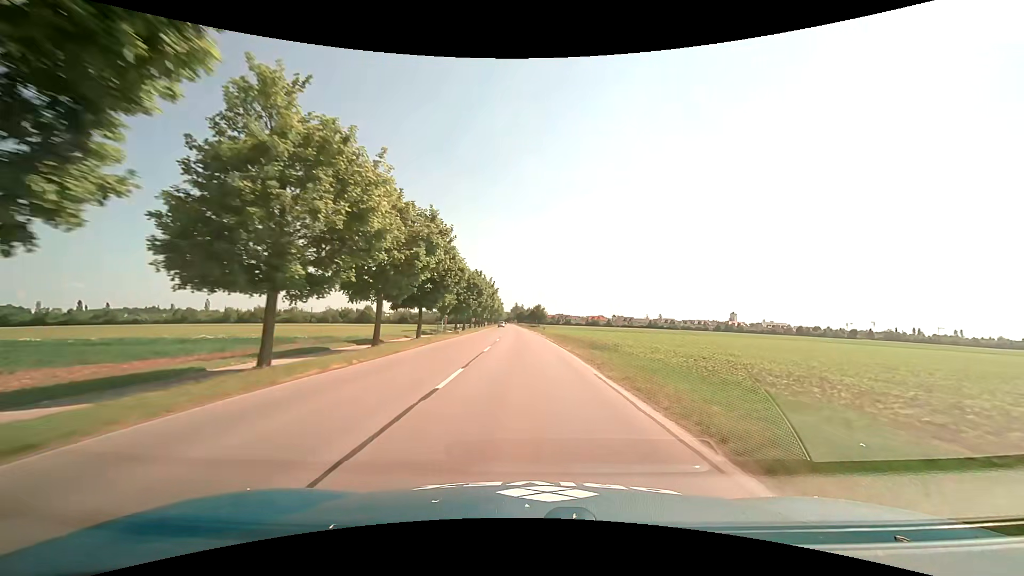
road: tertiary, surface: asphalt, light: Day
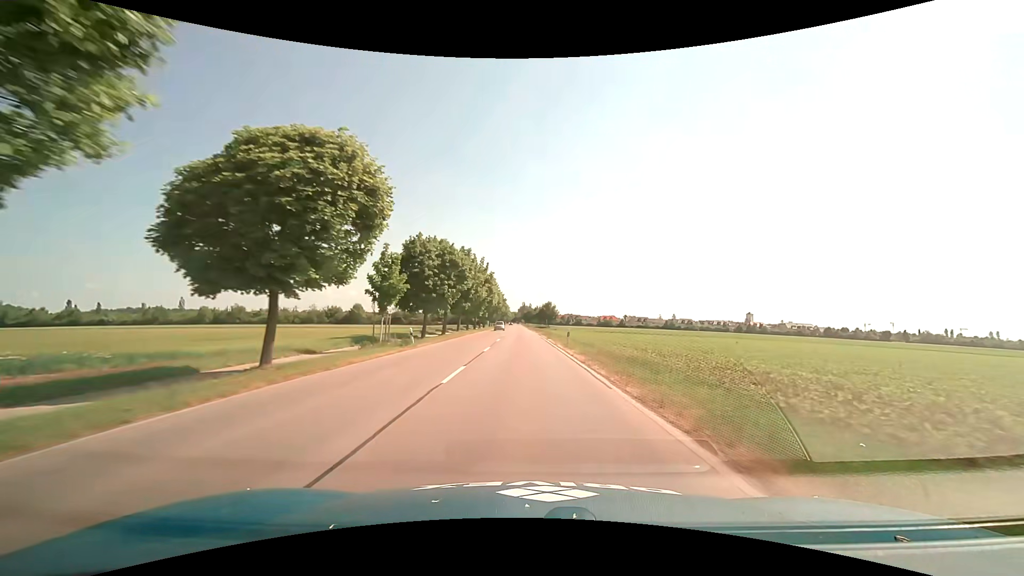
(-0.1, +23.8) m; -1°
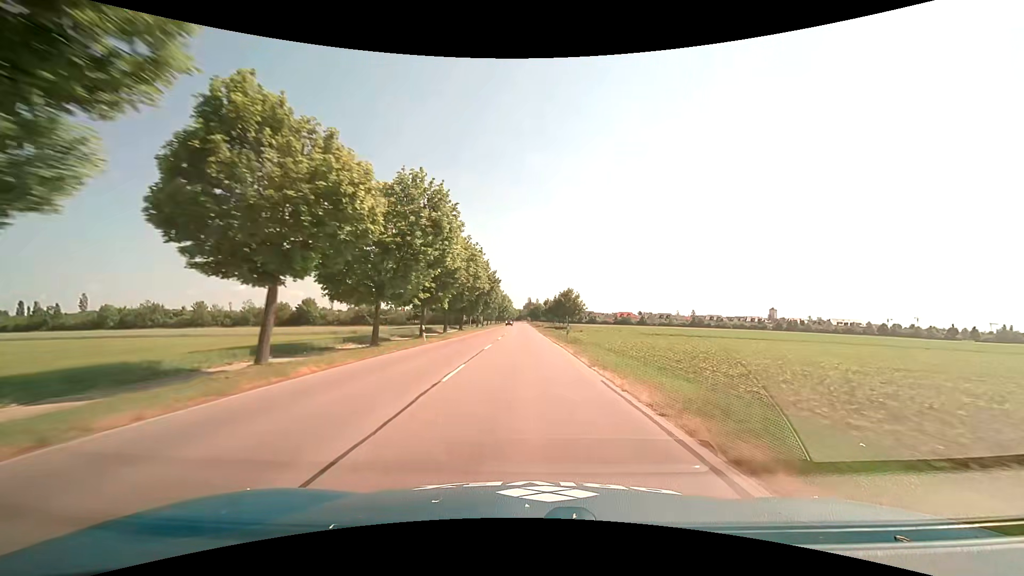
(-0.9, +49.5) m; 0°
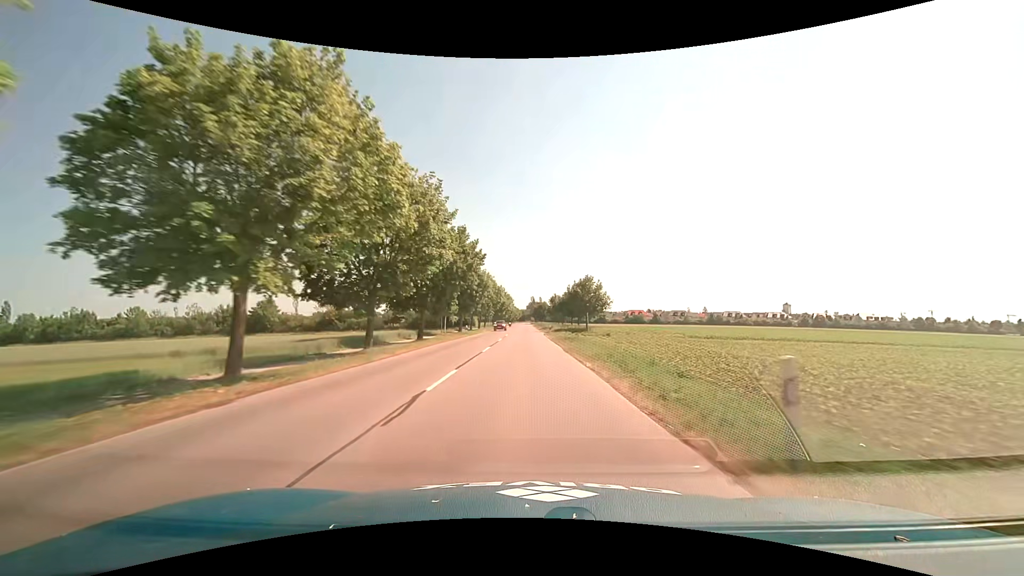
(-0.2, +25.7) m; 0°
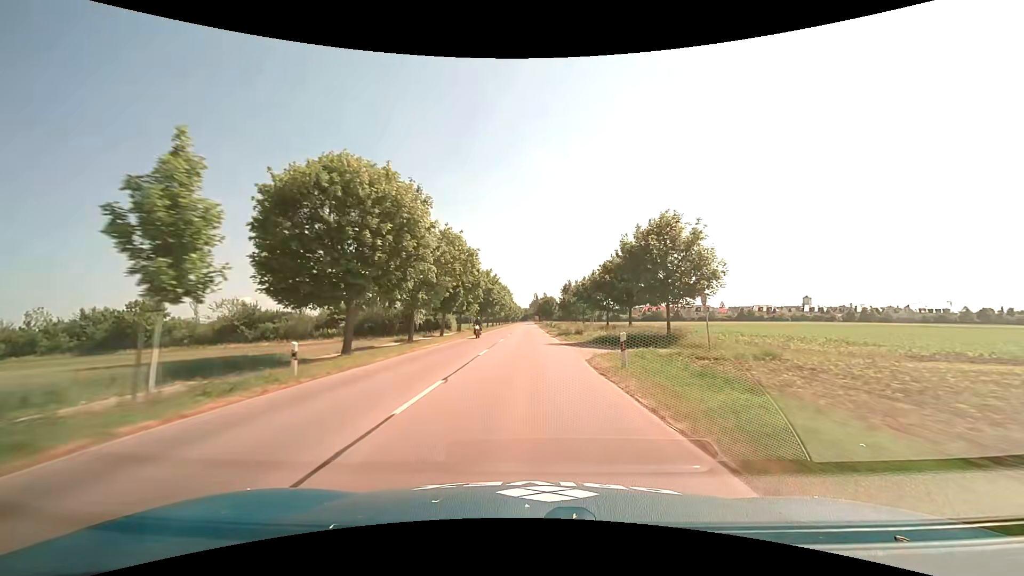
(-0.3, +39.5) m; 0°
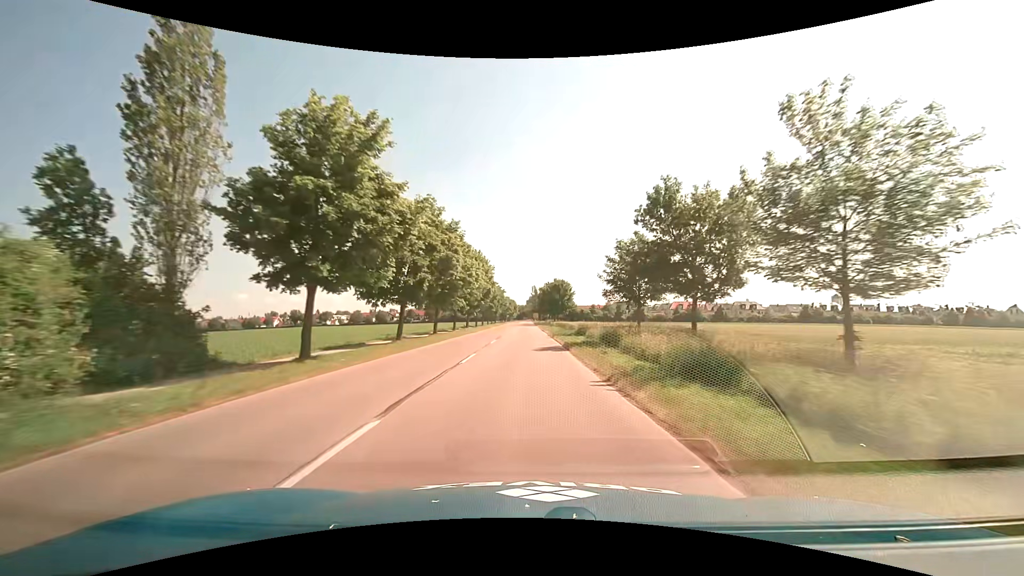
(-0.2, +65.8) m; 0°
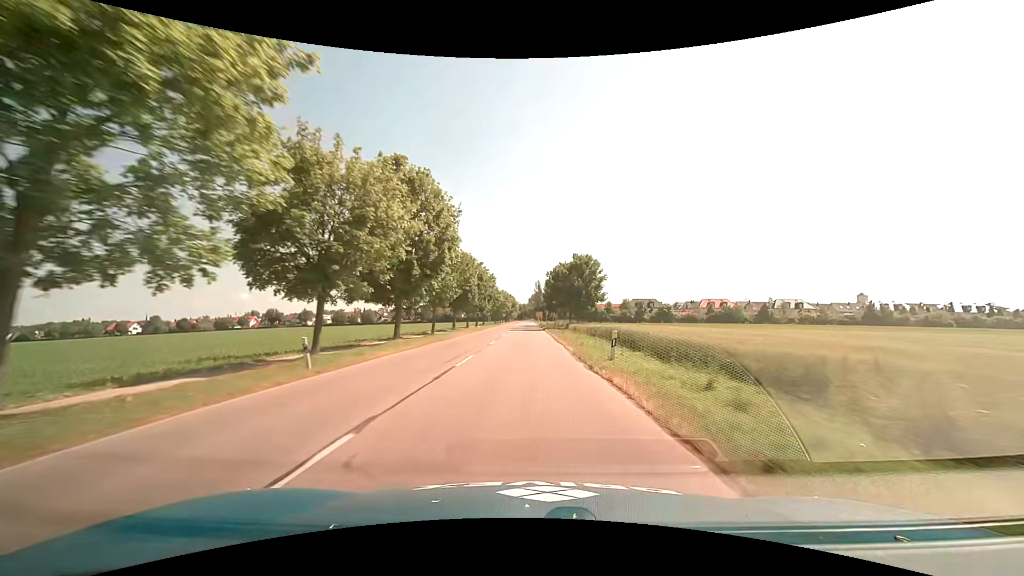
(+0.2, +37.6) m; 0°
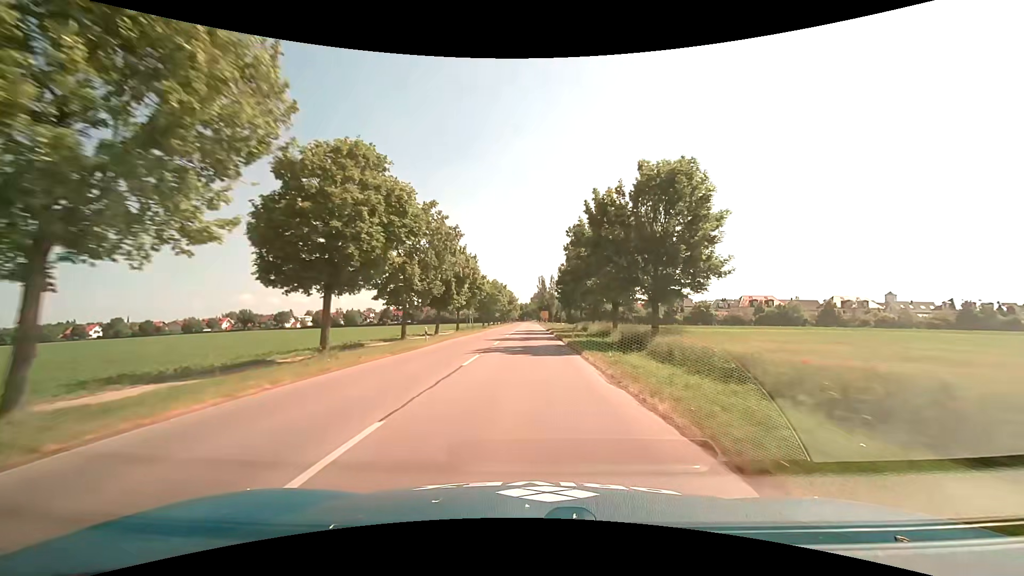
(0.0, +35.5) m; 0°
(0, +10) (0, +20) (0, +30) (0, +40) (0, +50) (0, +60) (0, +70) (0, +80) (0, +90) (0, +100) m
